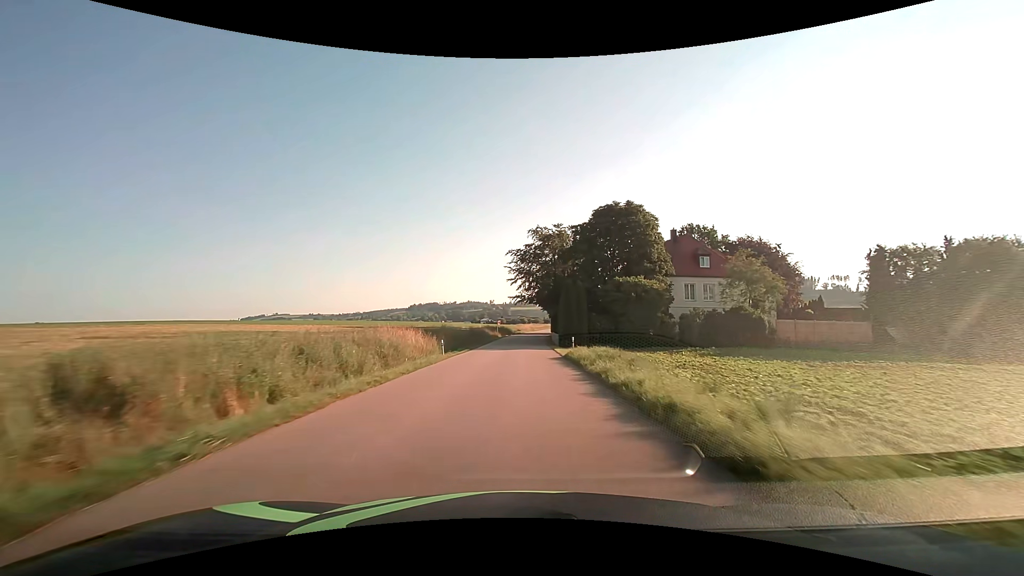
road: tertiary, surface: asphalt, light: Day
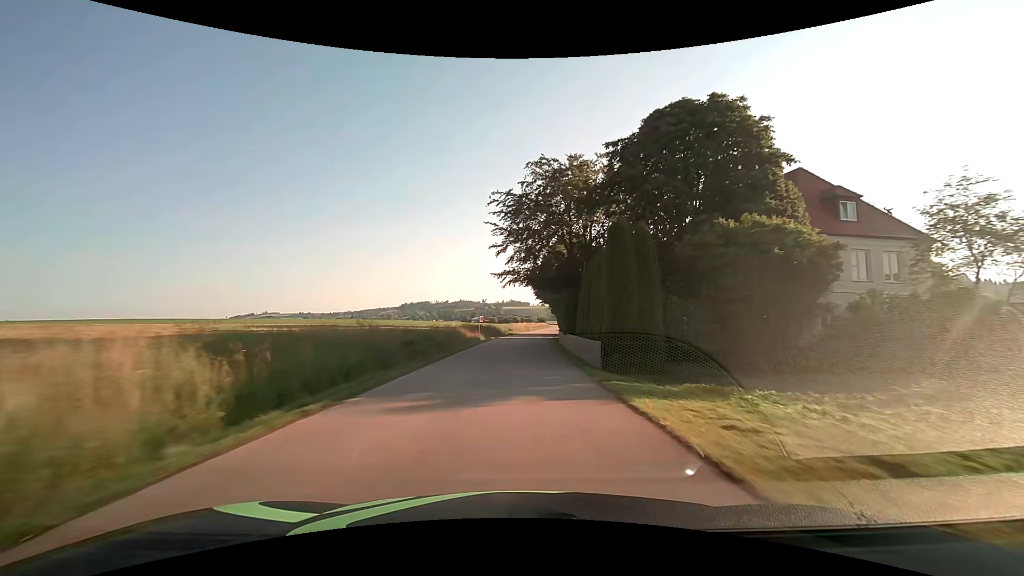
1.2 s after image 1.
(+0.1, +23.3) m; +1°
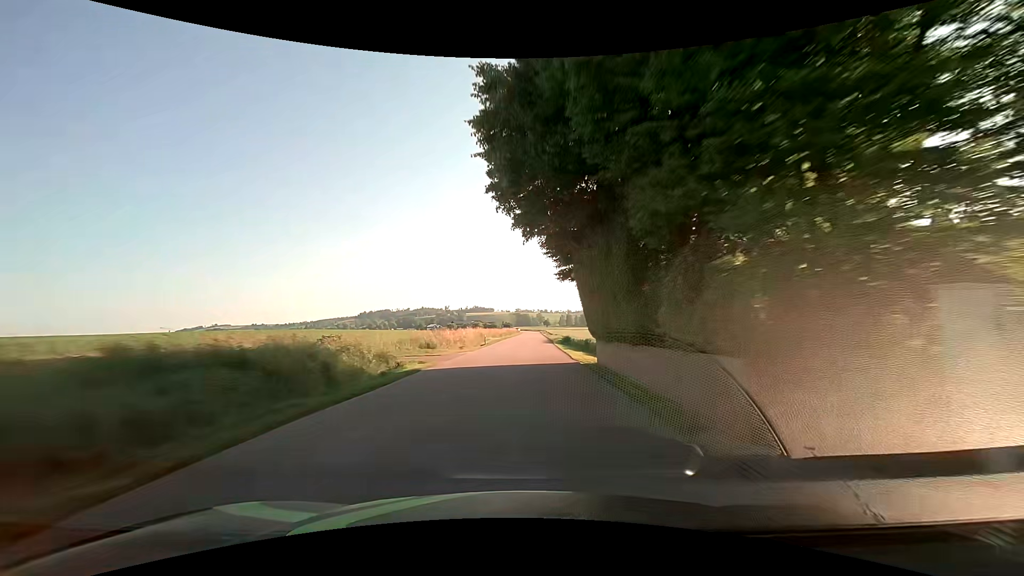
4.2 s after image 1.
(+1.9, +58.1) m; +4°
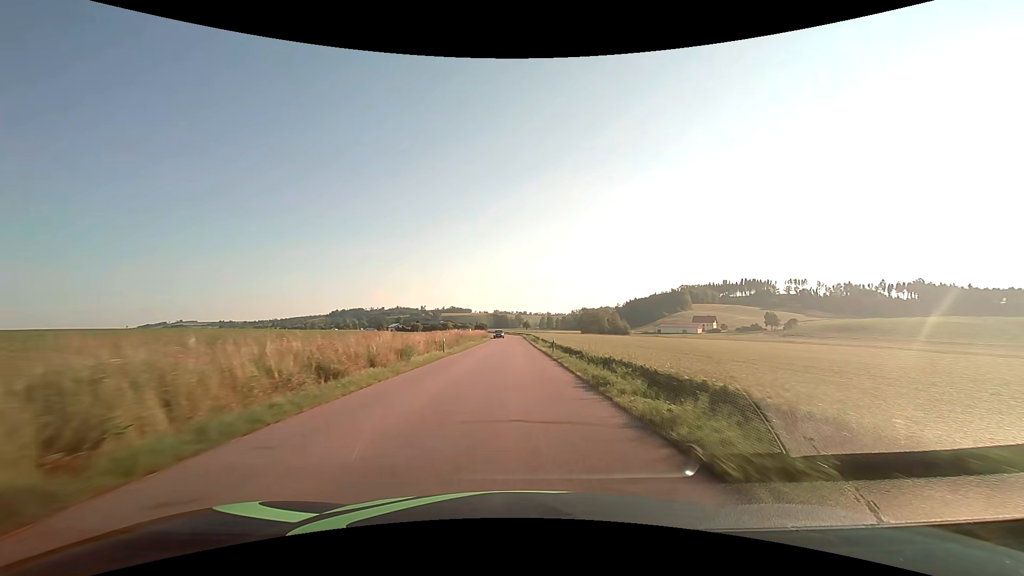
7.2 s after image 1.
(+1.5, +57.6) m; +3°
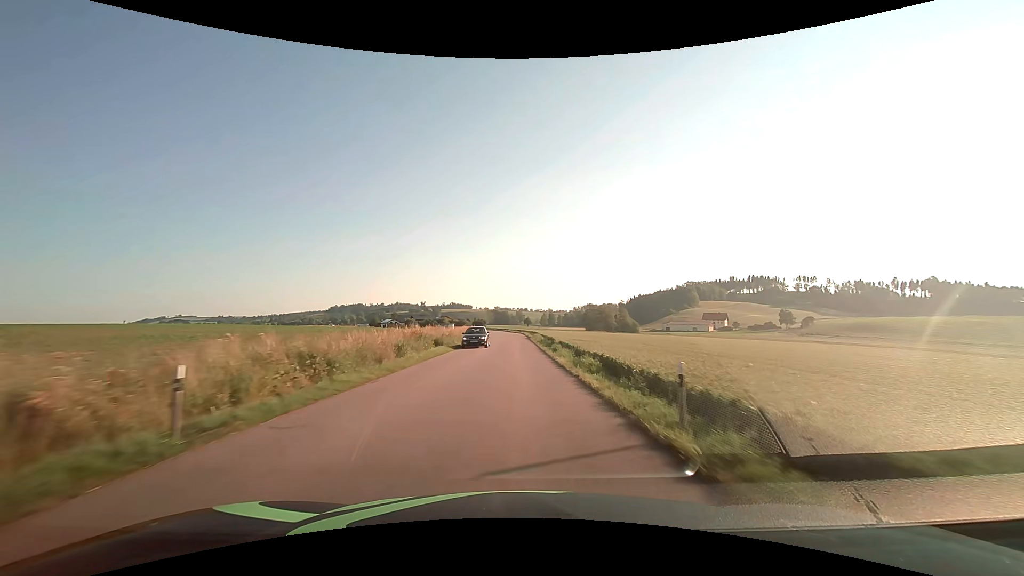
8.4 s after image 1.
(0.0, +22.9) m; 0°
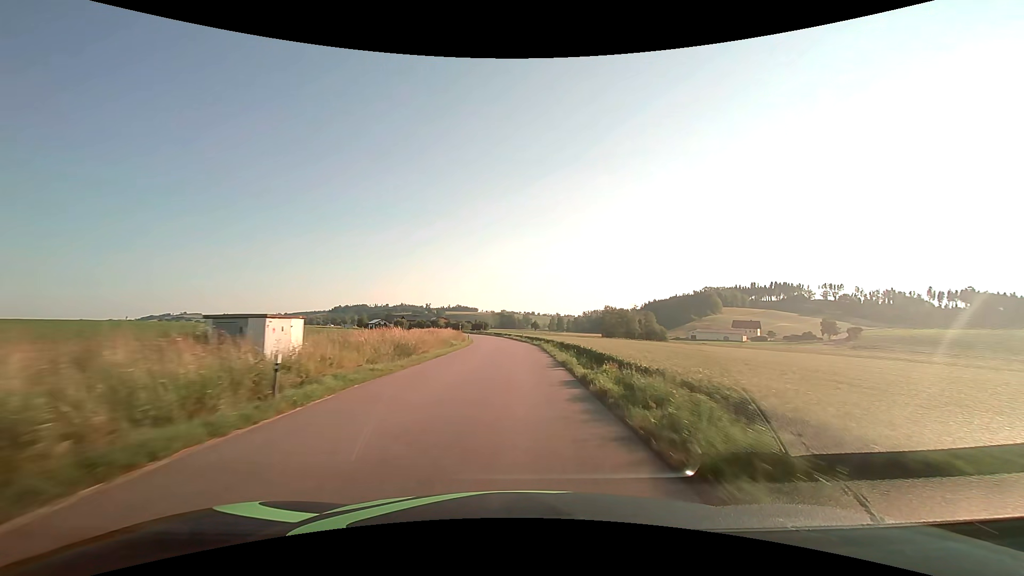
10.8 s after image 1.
(-0.3, +45.5) m; -1°
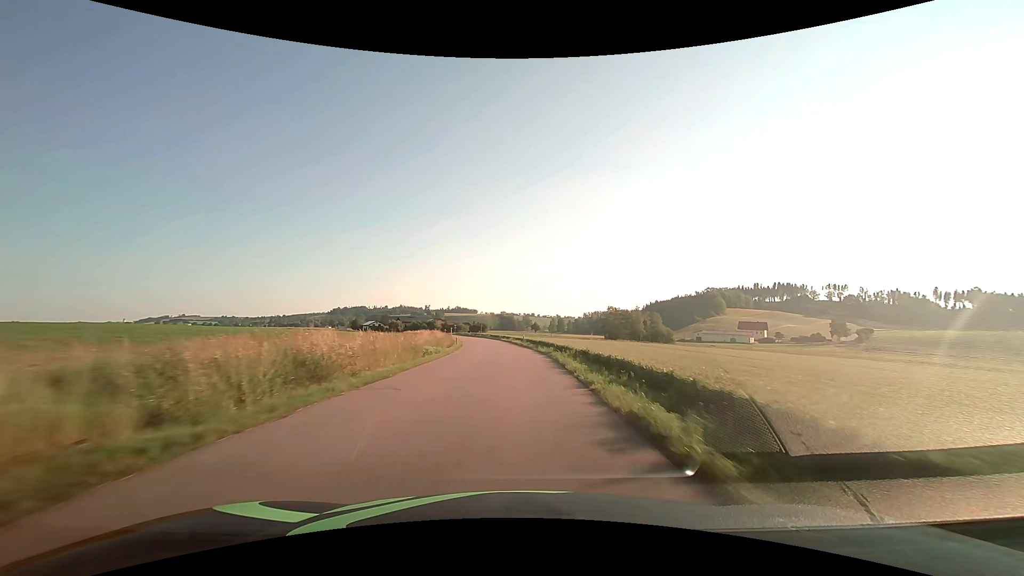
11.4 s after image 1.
(0.0, +11.2) m; 0°
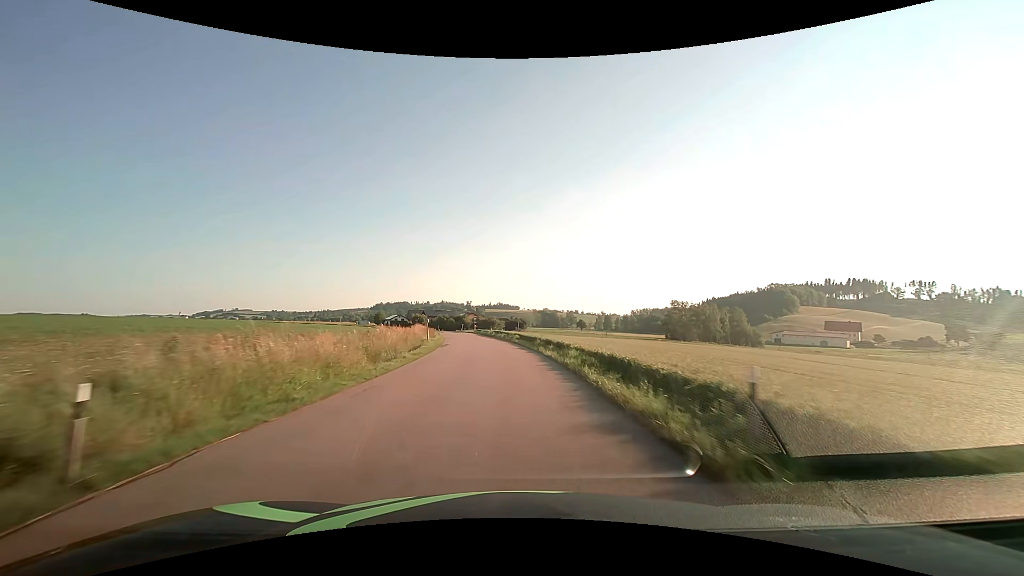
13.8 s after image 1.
(-1.1, +44.1) m; -5°
(0, +10) (-1, +20) (-1, +30) (-3, +40) (-4, +50) (-5, +60) (-7, +70) (-9, +79) (-10, +89) (-12, +99) m
